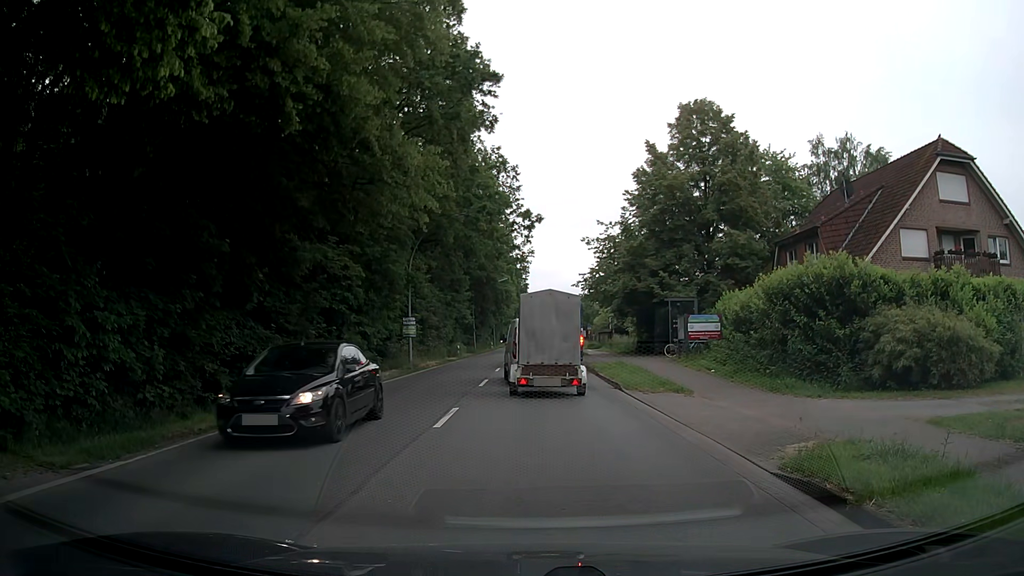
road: secondary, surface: asphalt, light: Day
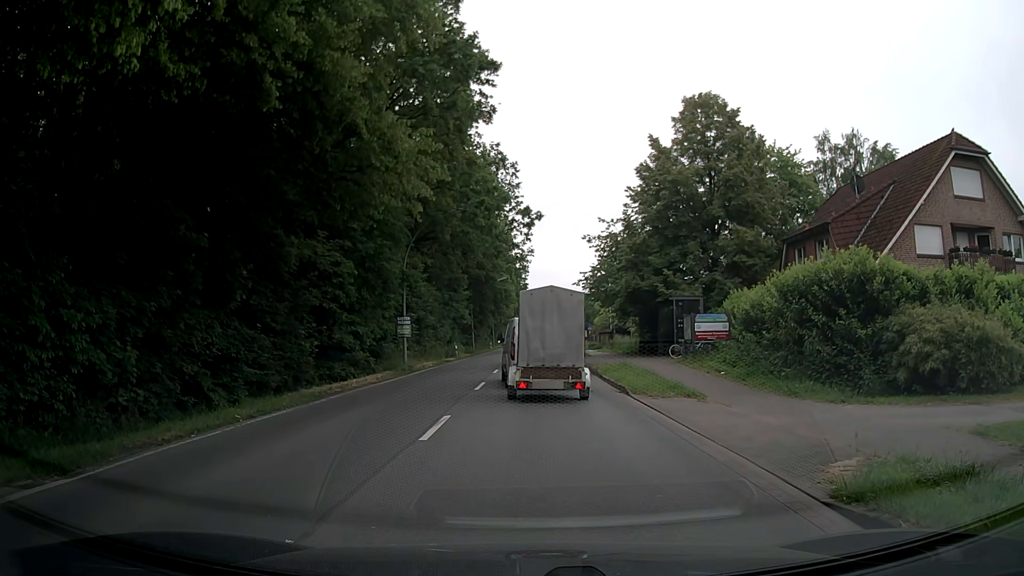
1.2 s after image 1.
(0.0, +1.3) m; 0°
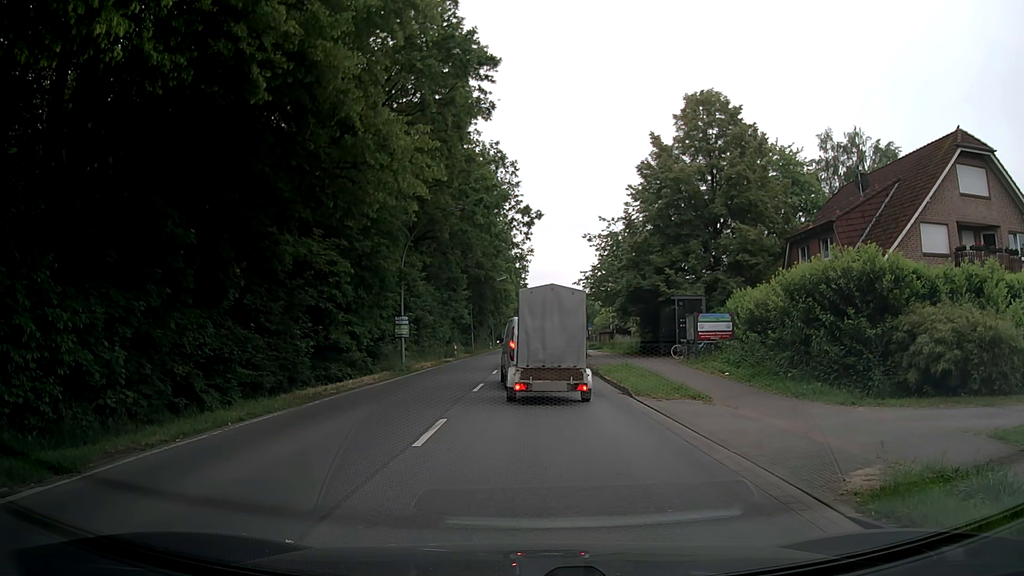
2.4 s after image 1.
(0.0, +0.5) m; 0°
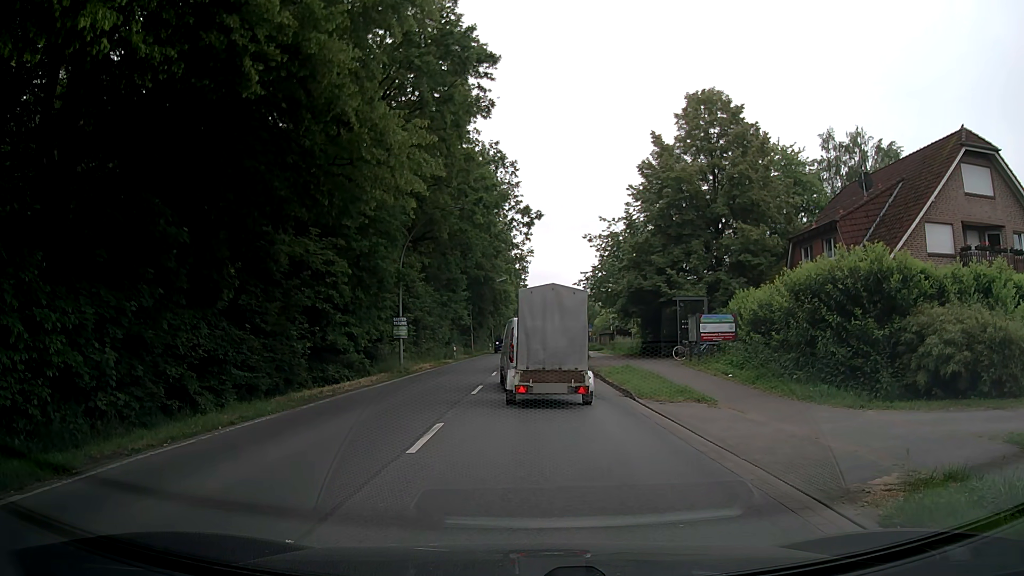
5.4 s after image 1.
(0.0, +0.4) m; 0°
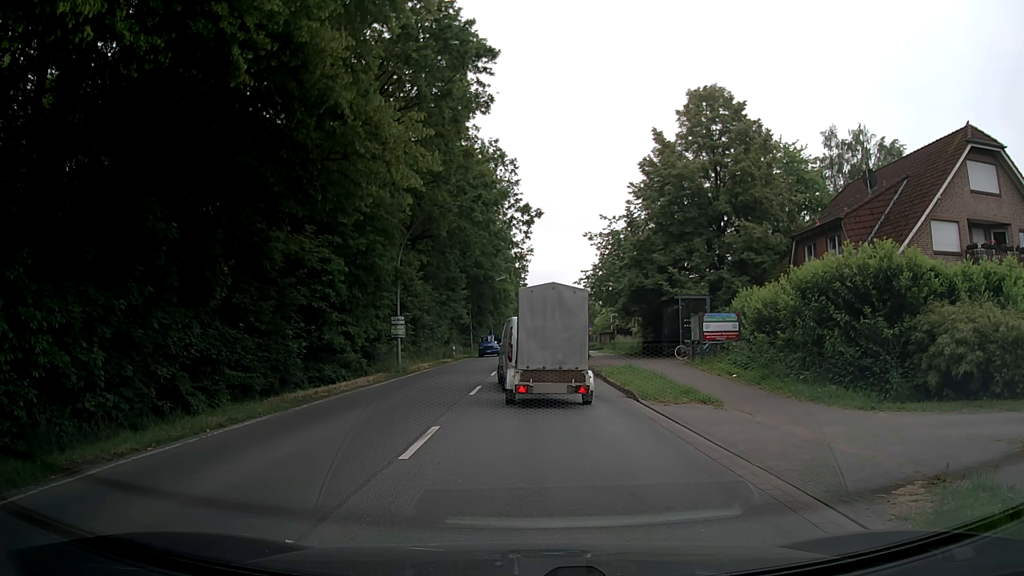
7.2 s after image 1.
(0.0, +0.5) m; 0°
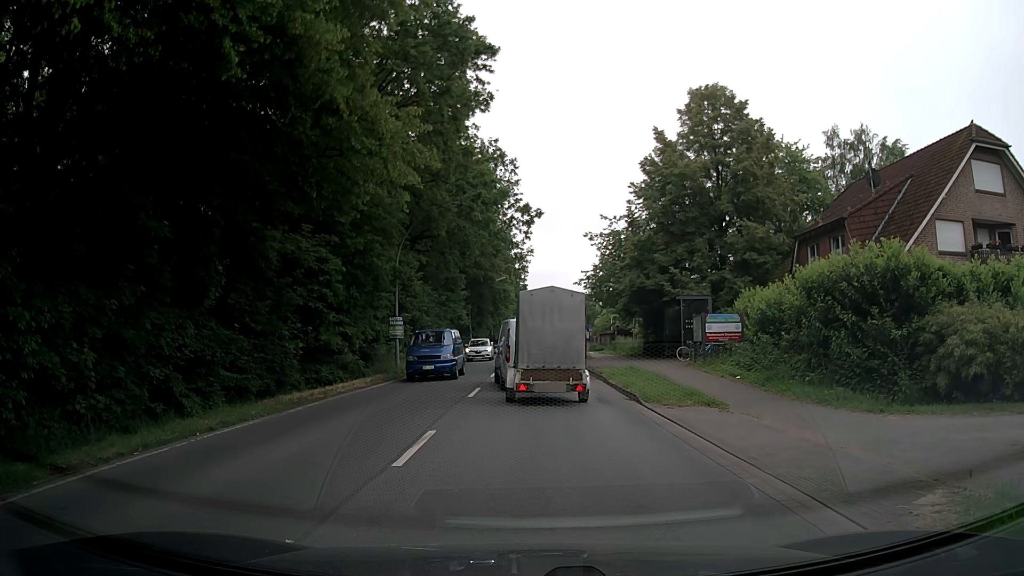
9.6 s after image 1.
(0.0, +0.4) m; 0°
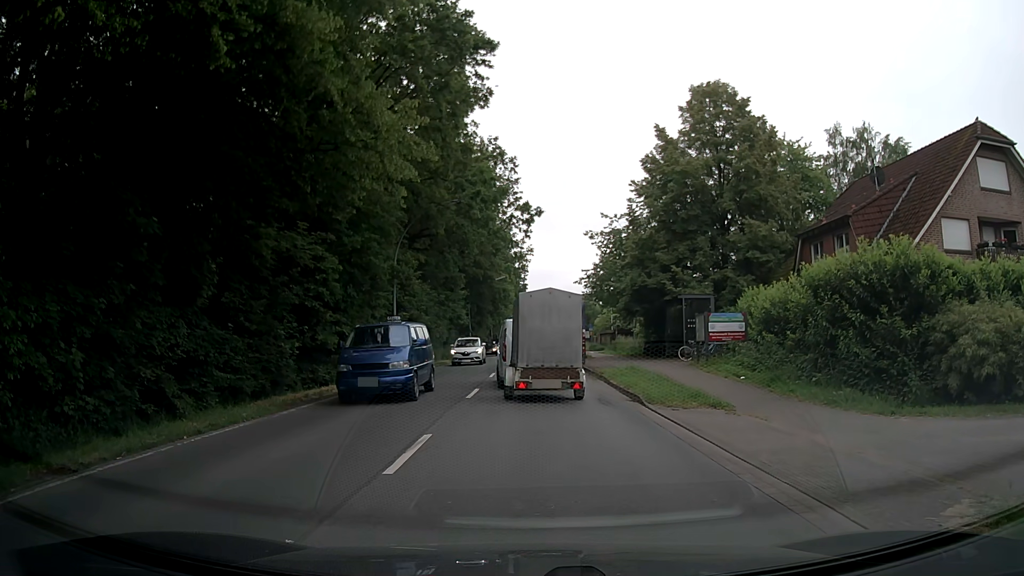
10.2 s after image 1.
(0.0, +0.5) m; 0°
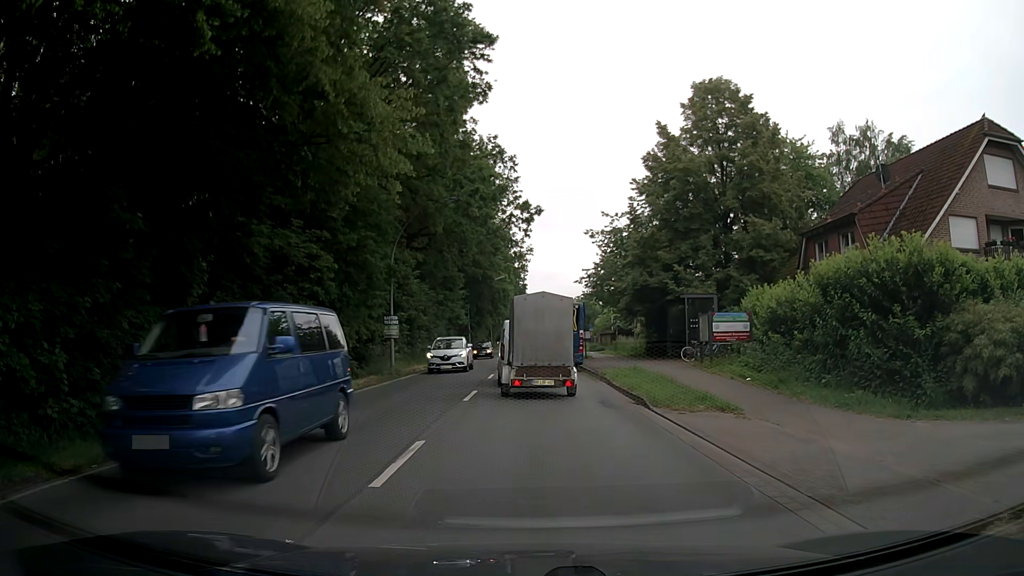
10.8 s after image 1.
(0.0, +0.6) m; 0°
